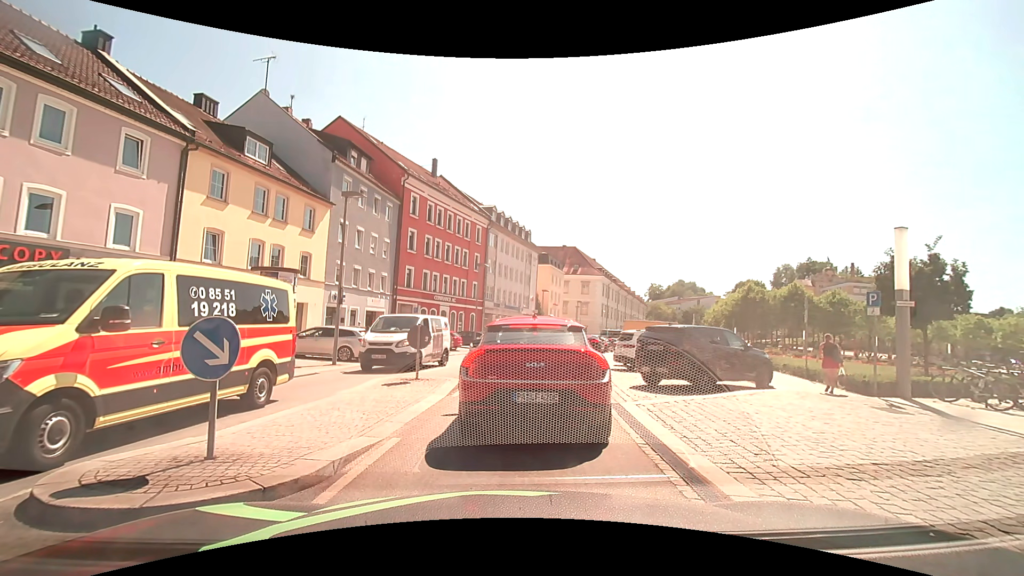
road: tertiary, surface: asphalt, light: Day
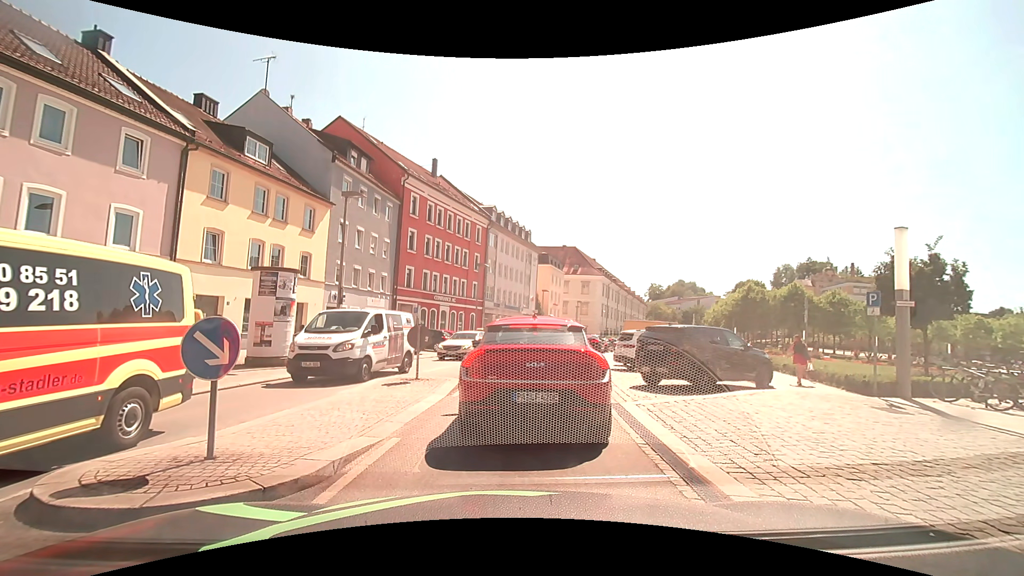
(0.0, 0.0) m; 0°
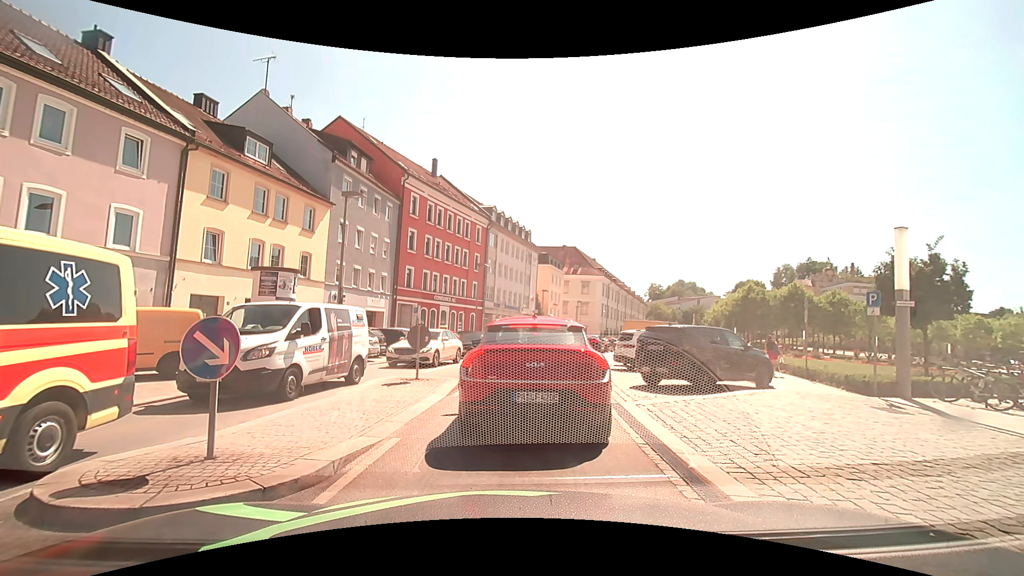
(0.0, 0.0) m; 0°
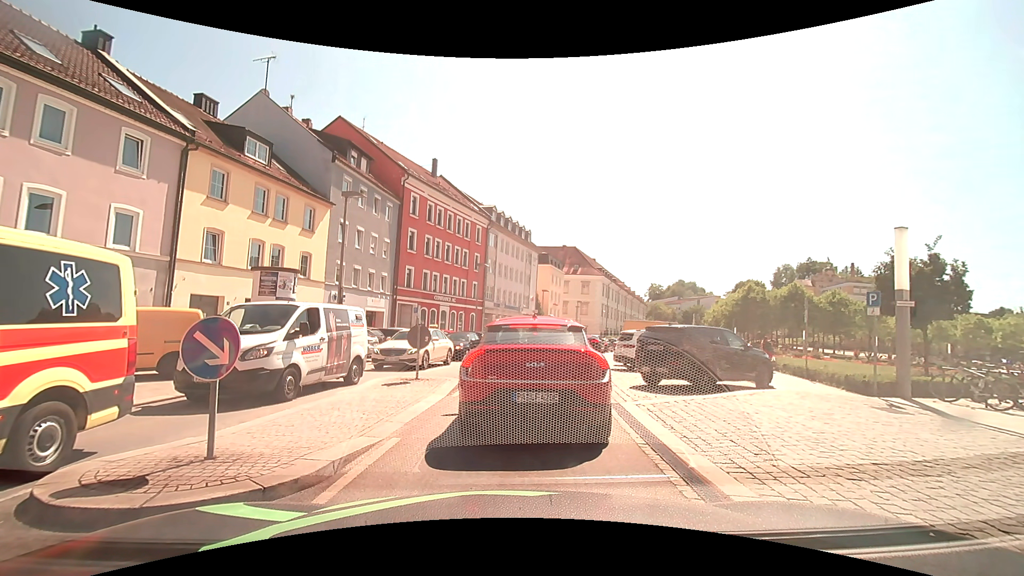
(0.0, 0.0) m; 0°
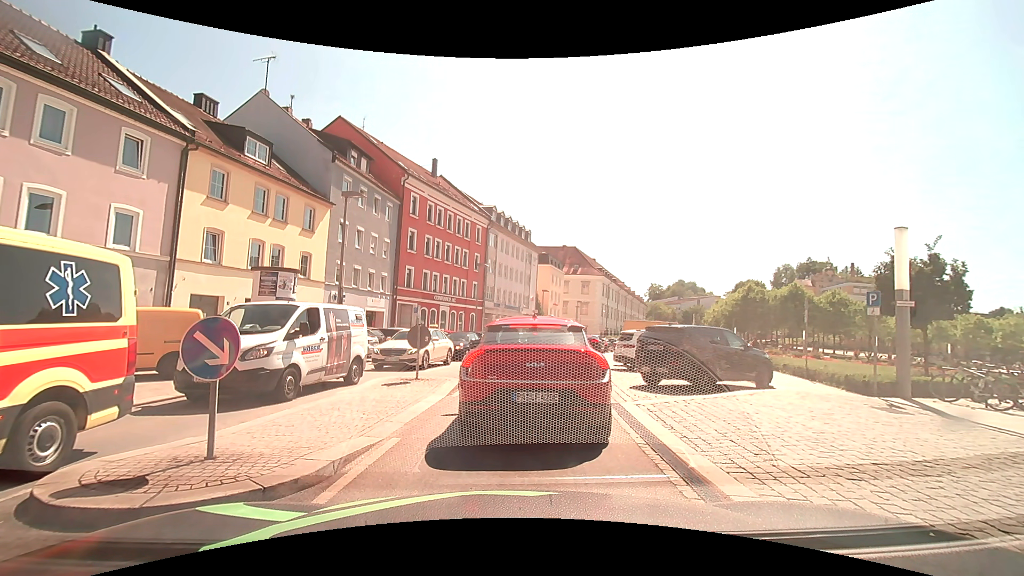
(0.0, 0.0) m; 0°
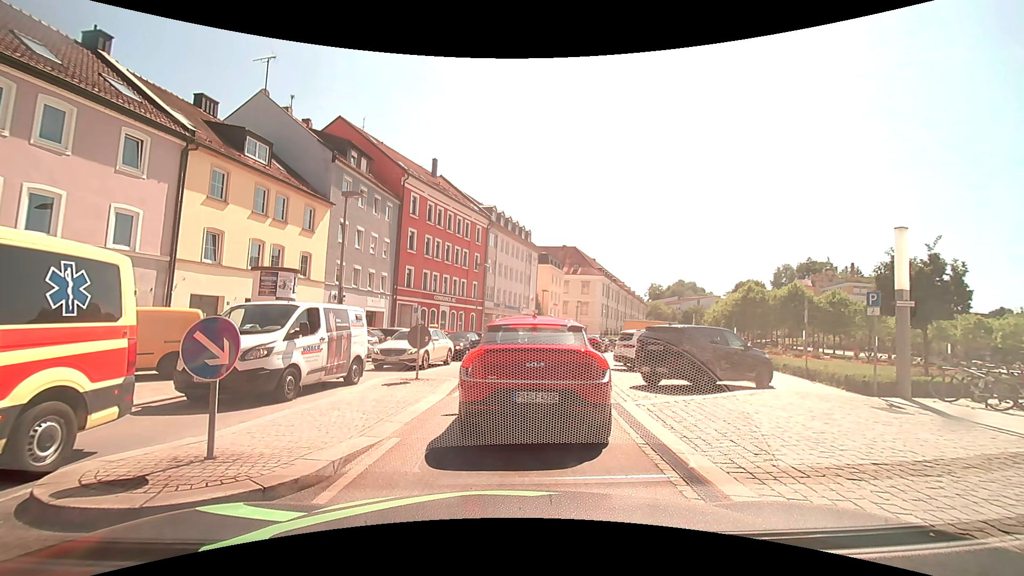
(0.0, 0.0) m; 0°
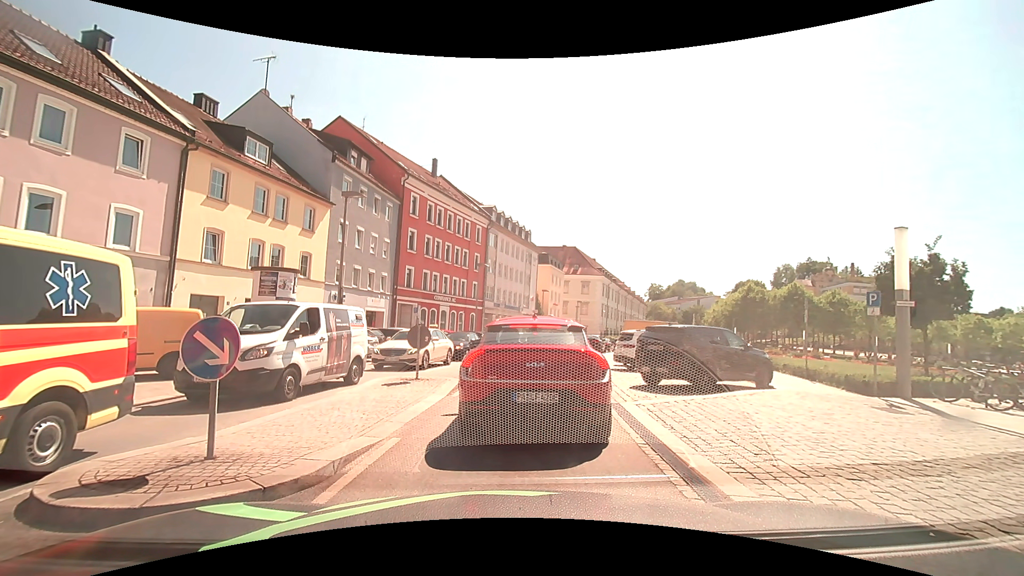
(0.0, 0.0) m; 0°
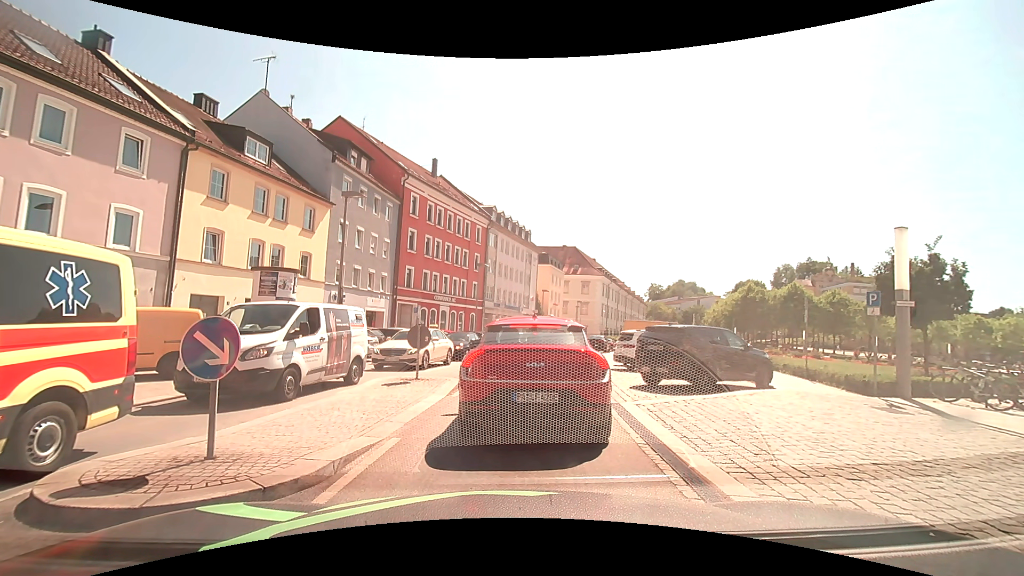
(0.0, 0.0) m; 0°
